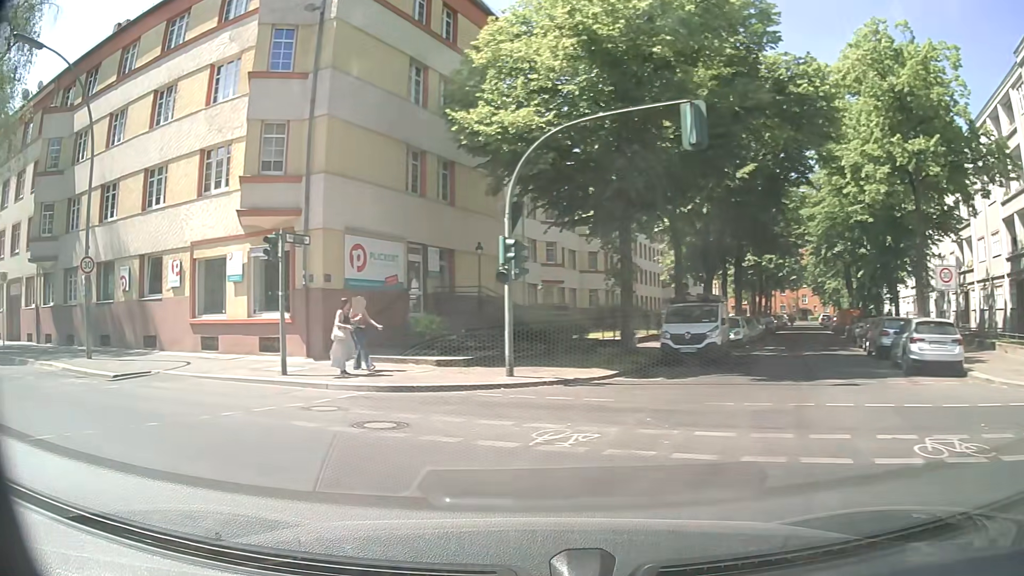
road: residential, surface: asphalt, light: Day
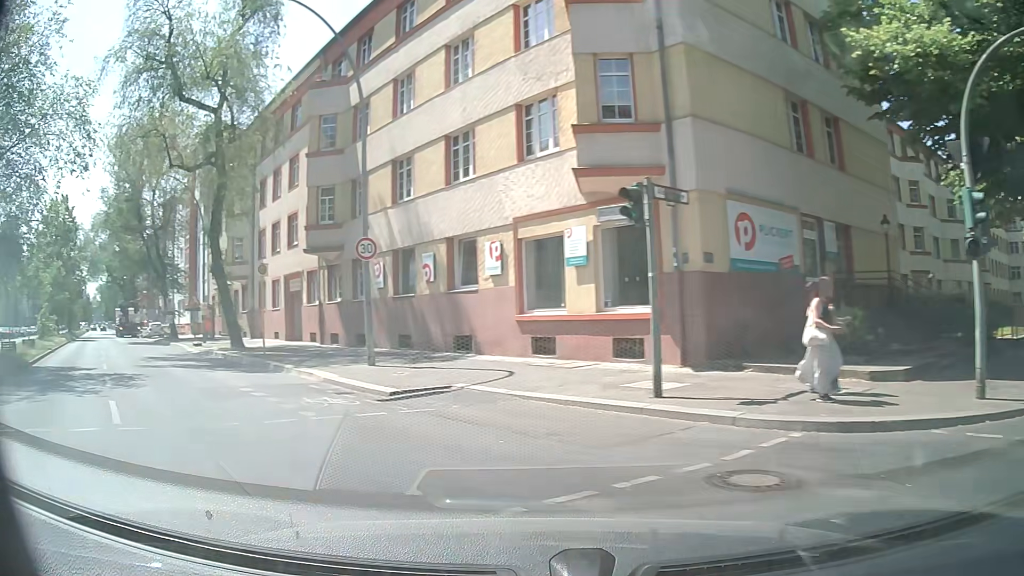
(-1.3, +5.1) m; -28°
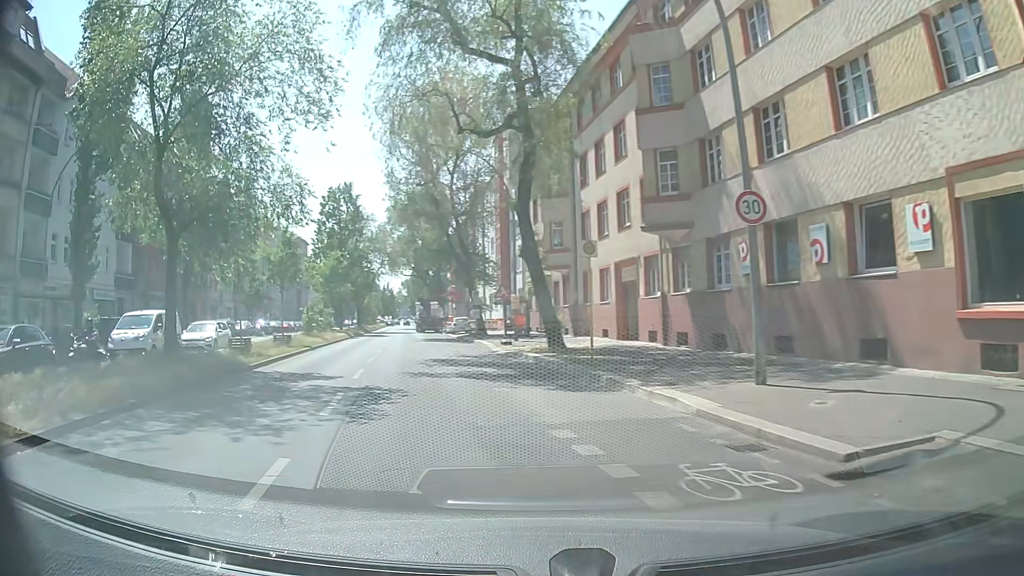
(-1.7, +5.9) m; -29°
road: secondary
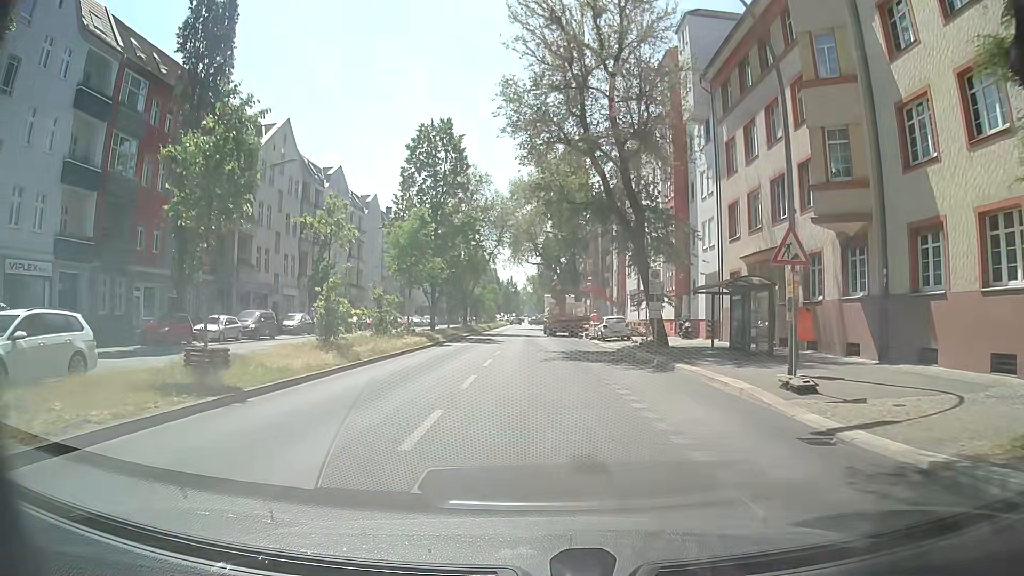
(-3.8, +20.9) m; -12°
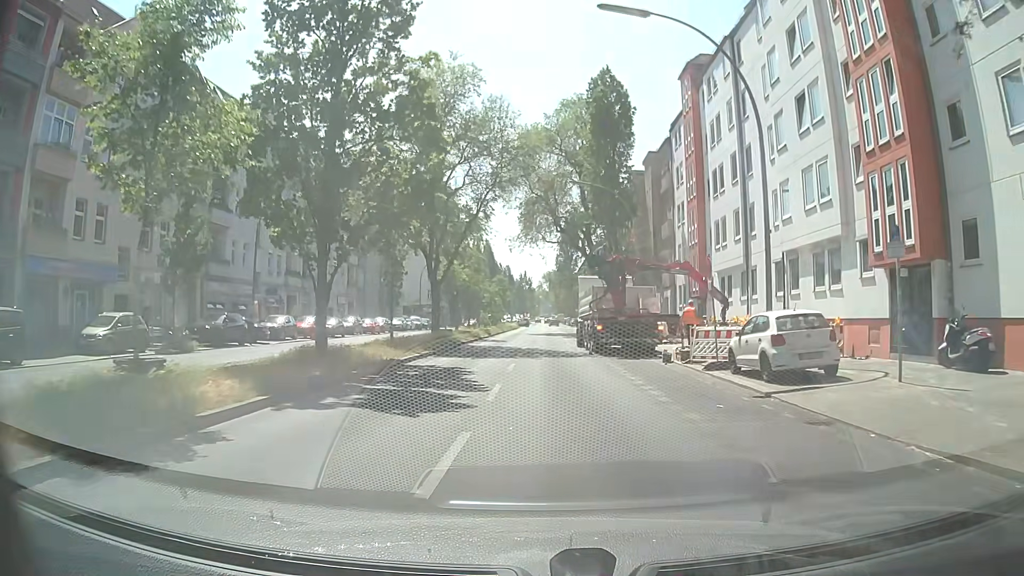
(-0.1, +26.0) m; -1°
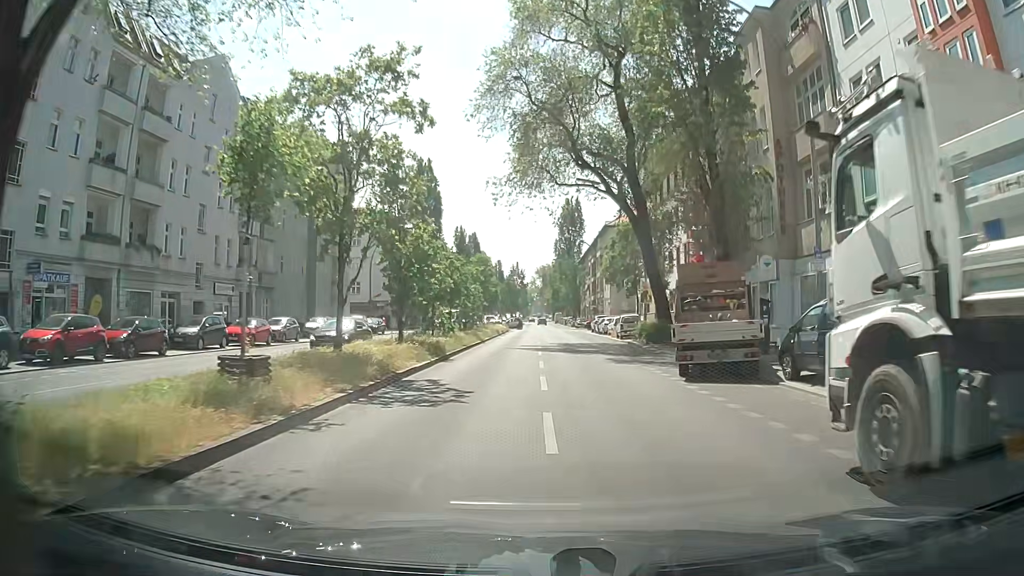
(-0.6, +28.4) m; 0°
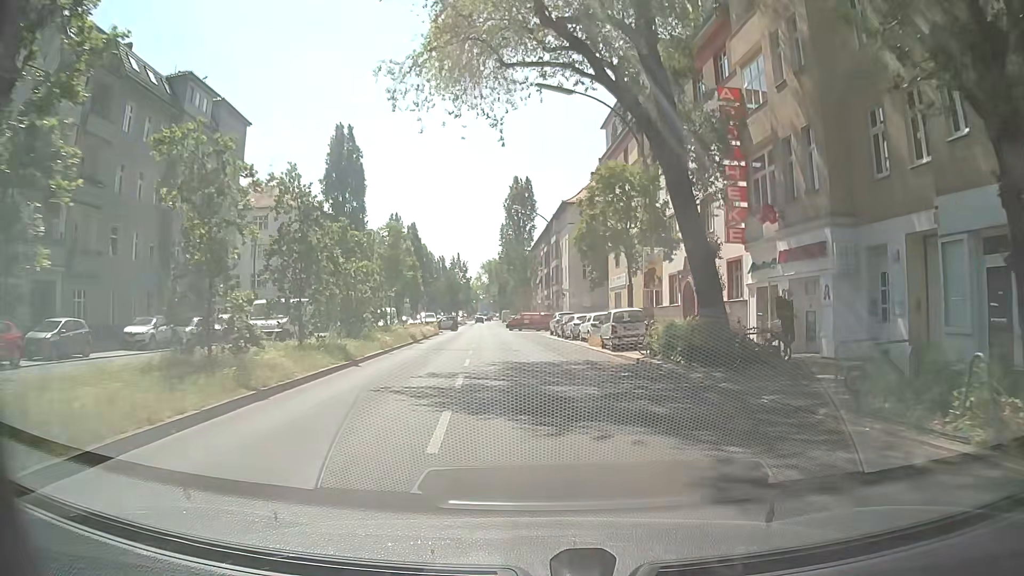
(+0.8, +18.3) m; +5°
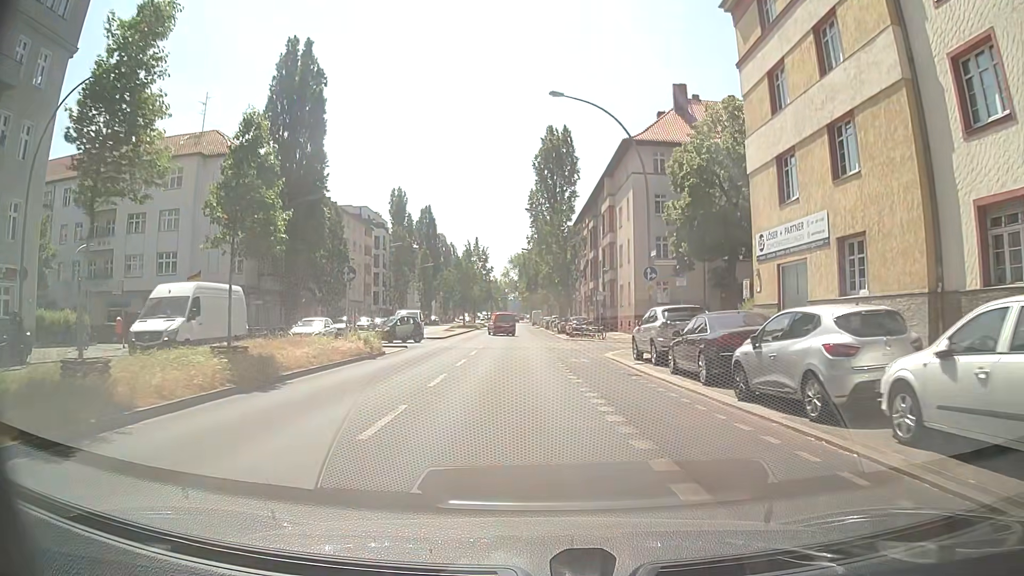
(-0.5, +29.3) m; -2°
(0, +10) (0, +20) (-1, +30) (-1, +40) (-1, +50) (-1, +60) (-2, +70) (-2, +80) (-2, +90) (-2, +100) m
